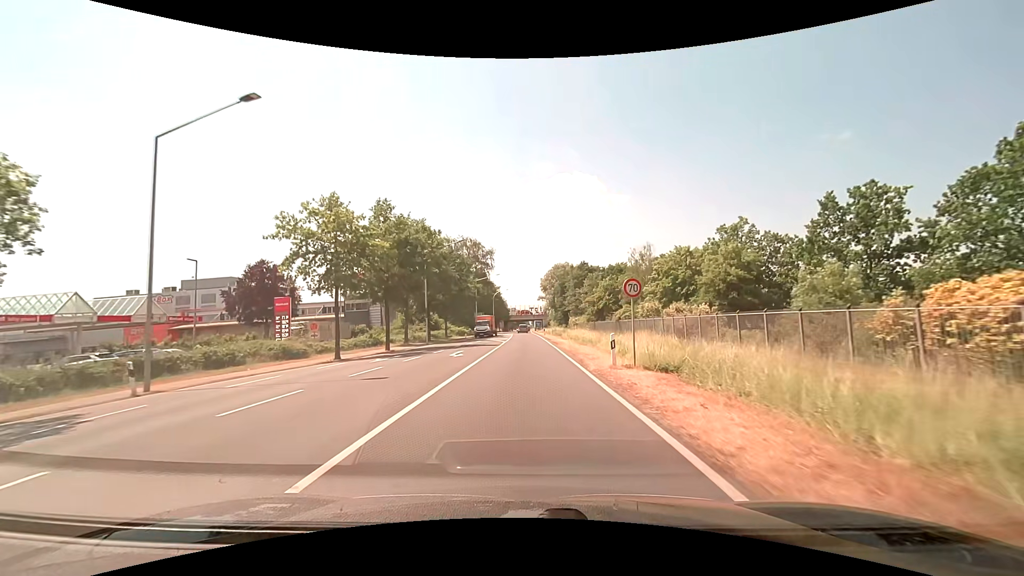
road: secondary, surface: asphalt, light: Day
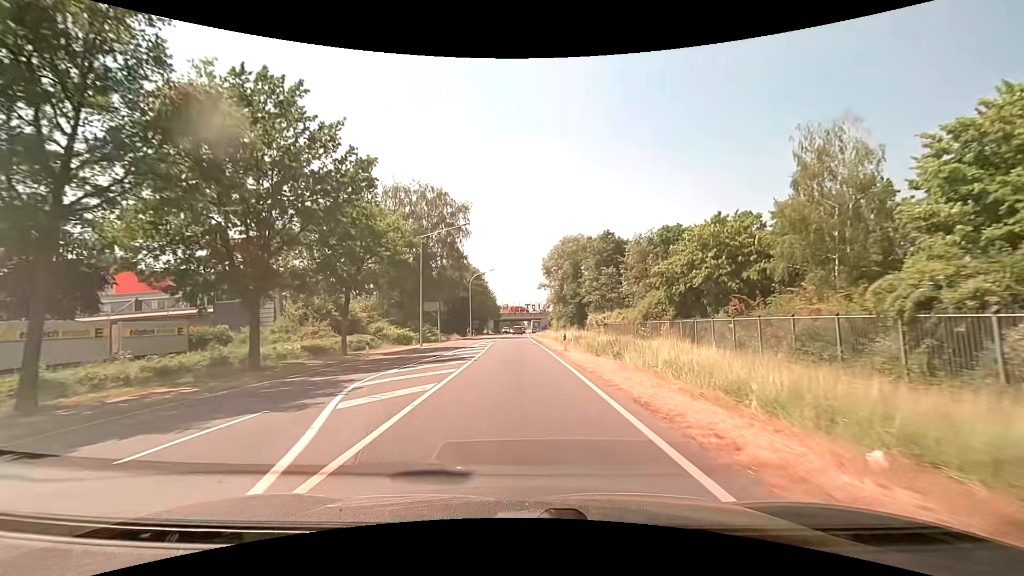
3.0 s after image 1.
(+0.2, +39.7) m; 0°
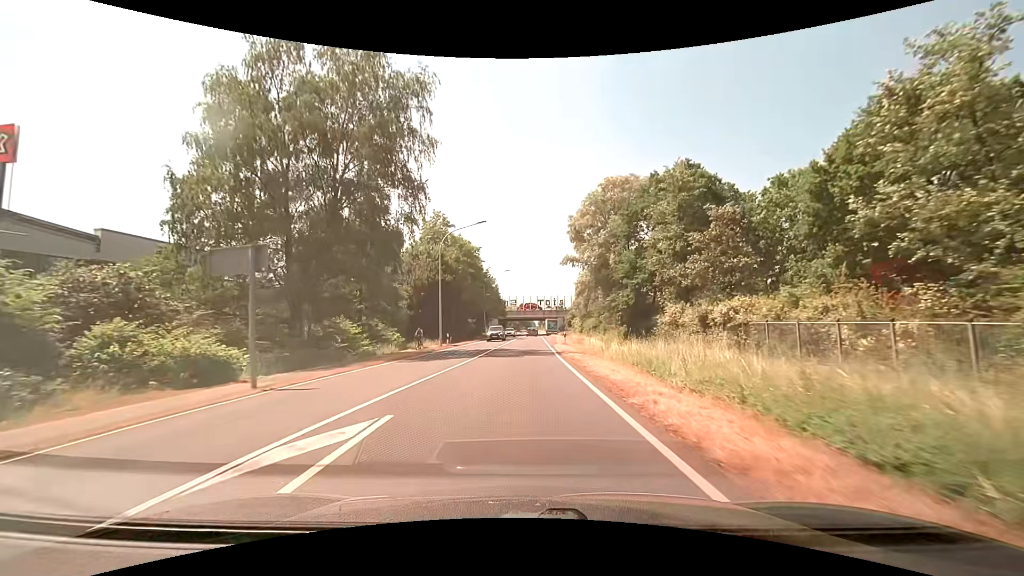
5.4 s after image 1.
(-0.4, +33.7) m; -1°
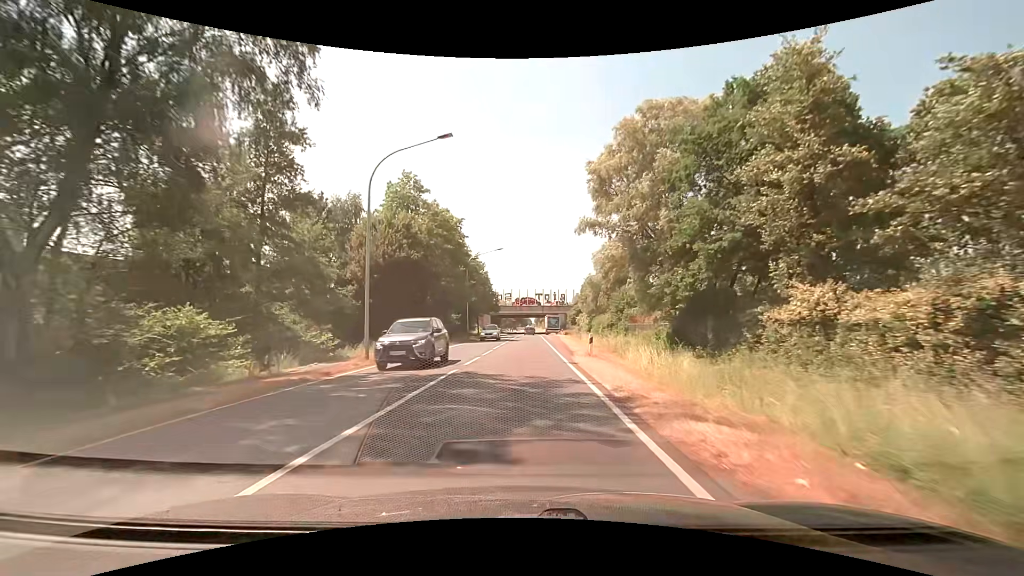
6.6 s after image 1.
(+0.1, +17.5) m; 0°
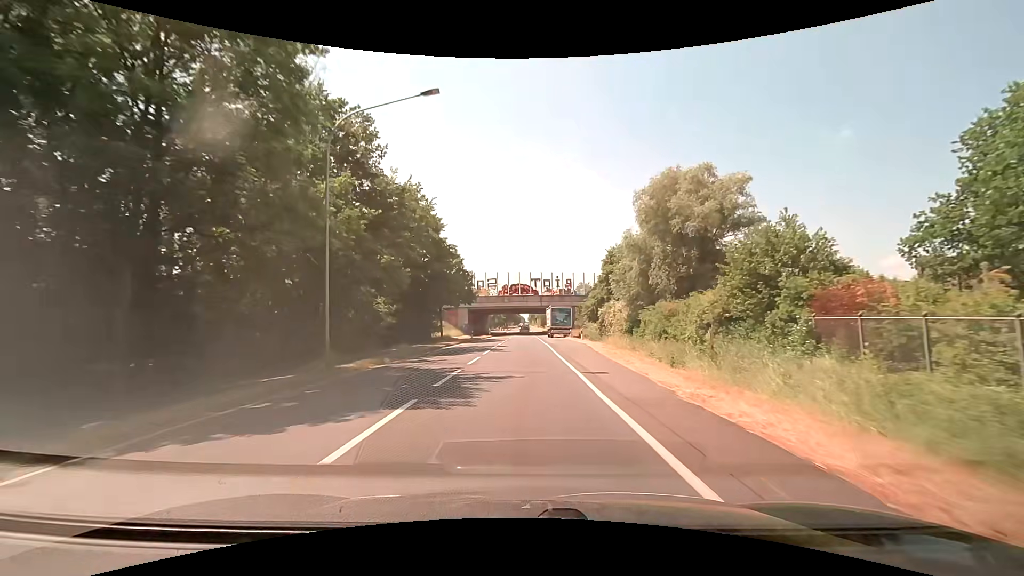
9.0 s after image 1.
(+0.5, +36.6) m; +2°
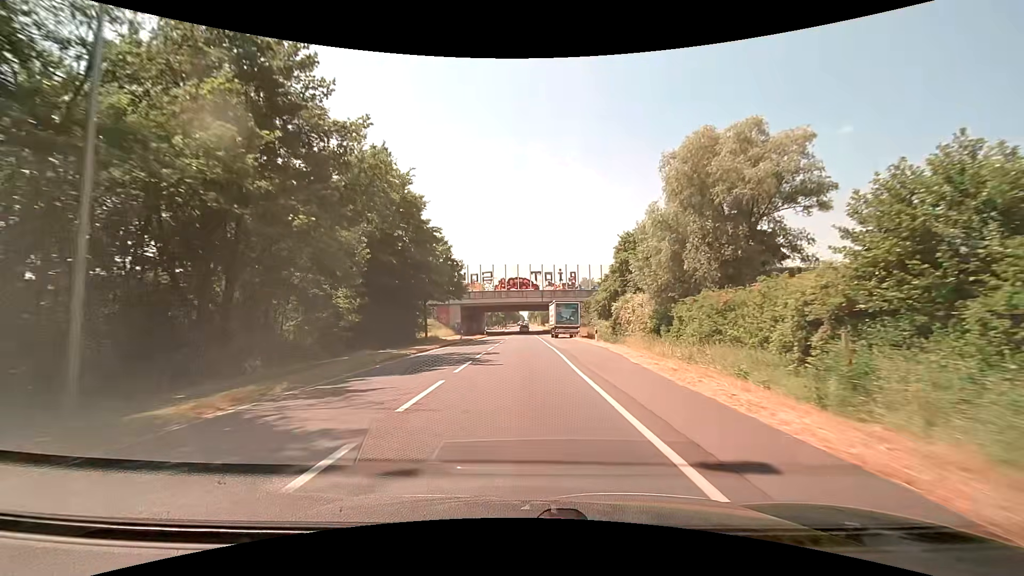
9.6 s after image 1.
(-0.1, +9.5) m; -1°
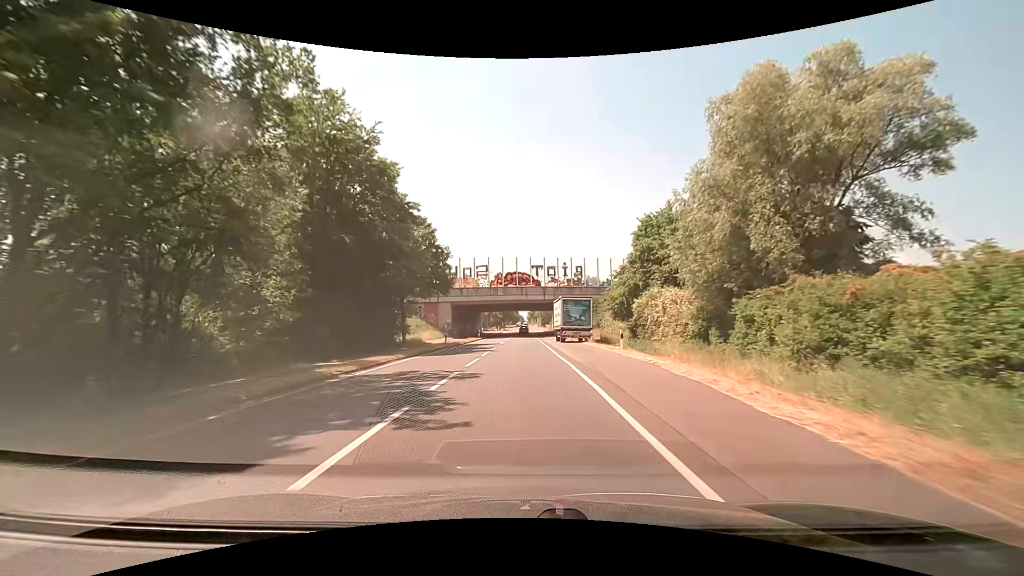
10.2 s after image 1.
(0.0, +9.6) m; 0°
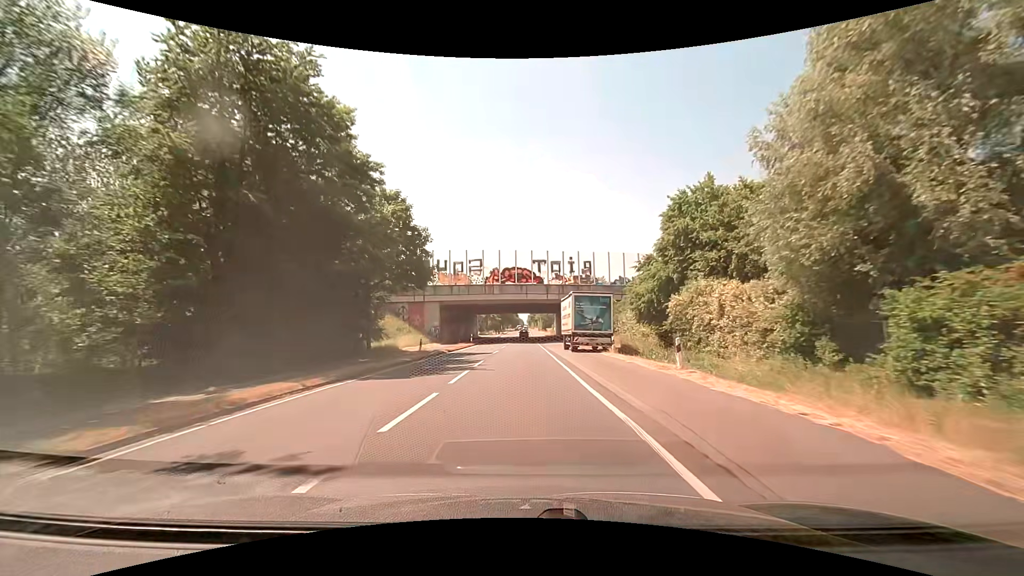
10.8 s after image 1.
(0.0, +9.7) m; 0°
(0, +10) (0, +20) (0, +30) (0, +40) (0, +50) (+1, +60) (+1, +70) (+1, +80) (+2, +90) (+3, +100) m
